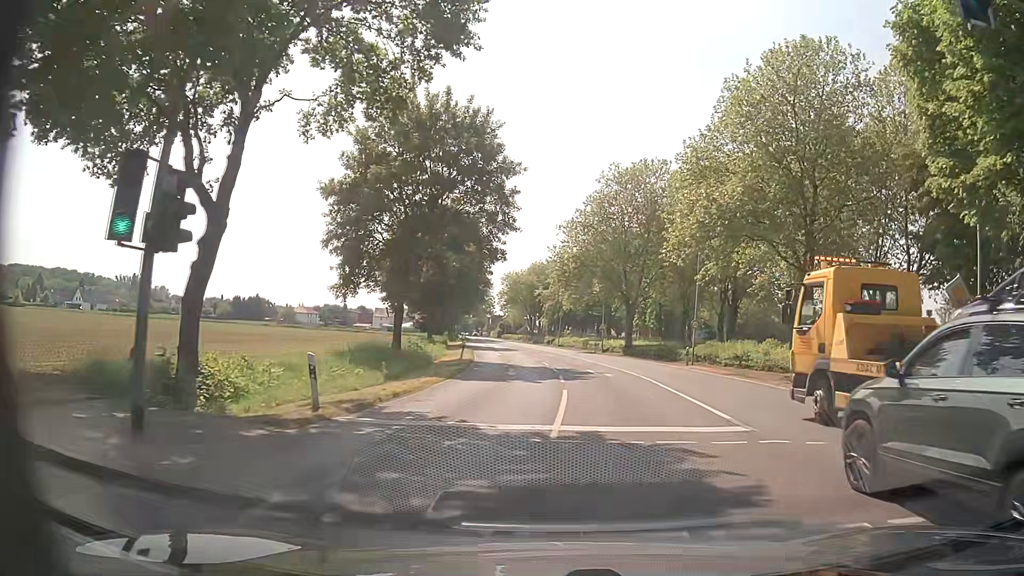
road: secondary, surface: asphalt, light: Day
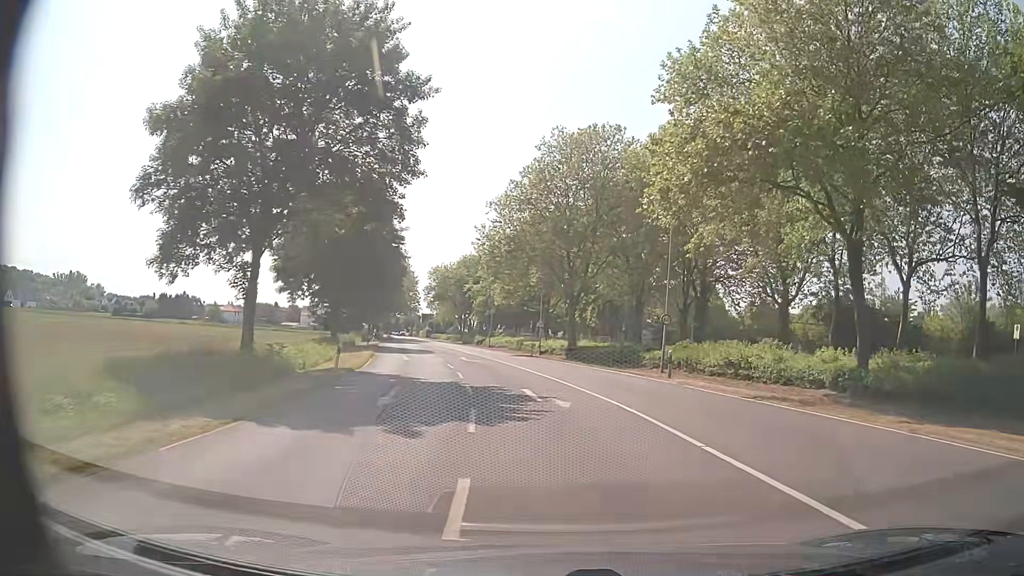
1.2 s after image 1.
(+0.4, +12.0) m; +5°
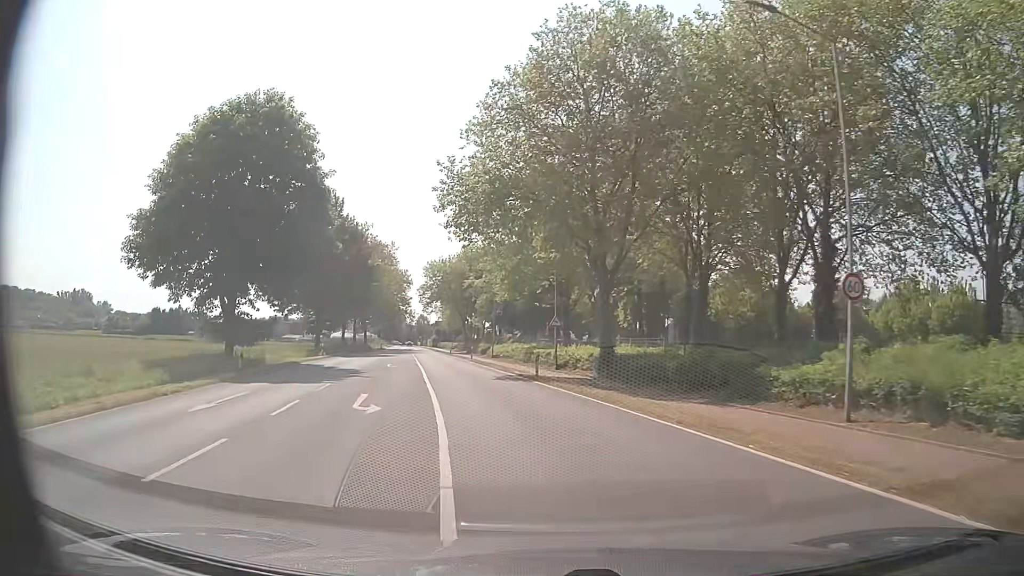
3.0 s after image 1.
(+0.7, +22.5) m; -1°
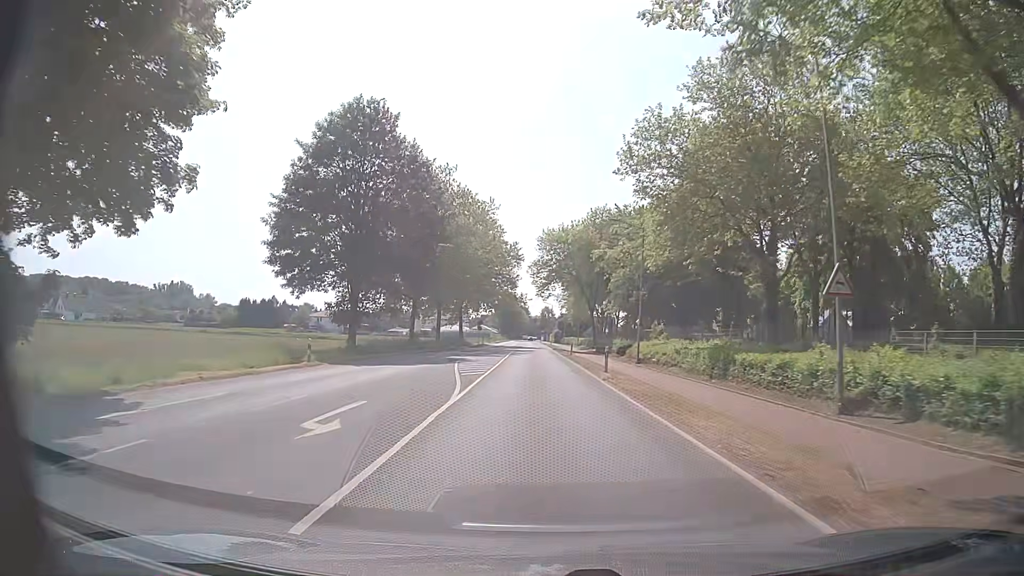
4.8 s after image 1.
(-3.0, +26.5) m; -12°
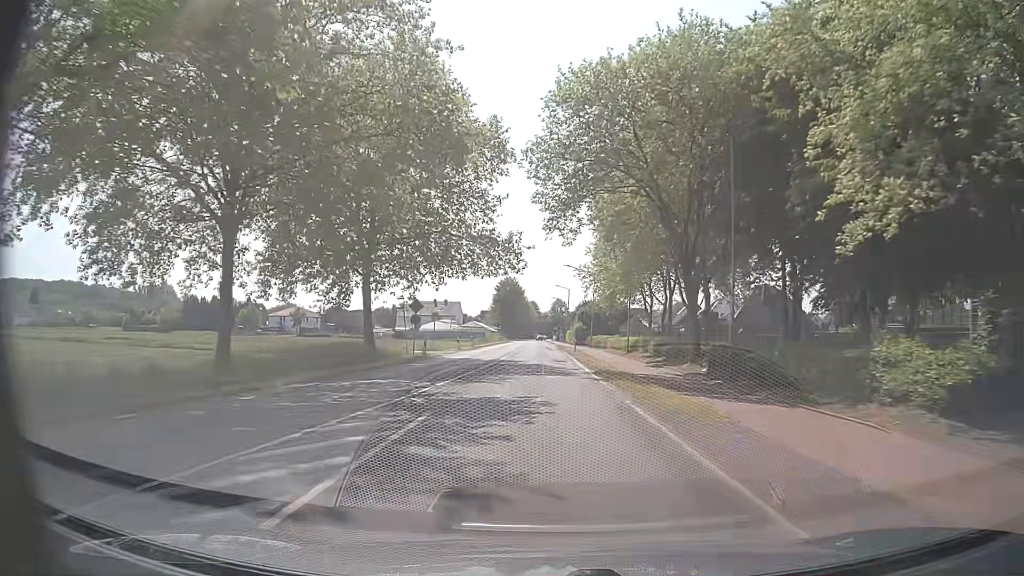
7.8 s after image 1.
(-0.5, +48.1) m; 0°
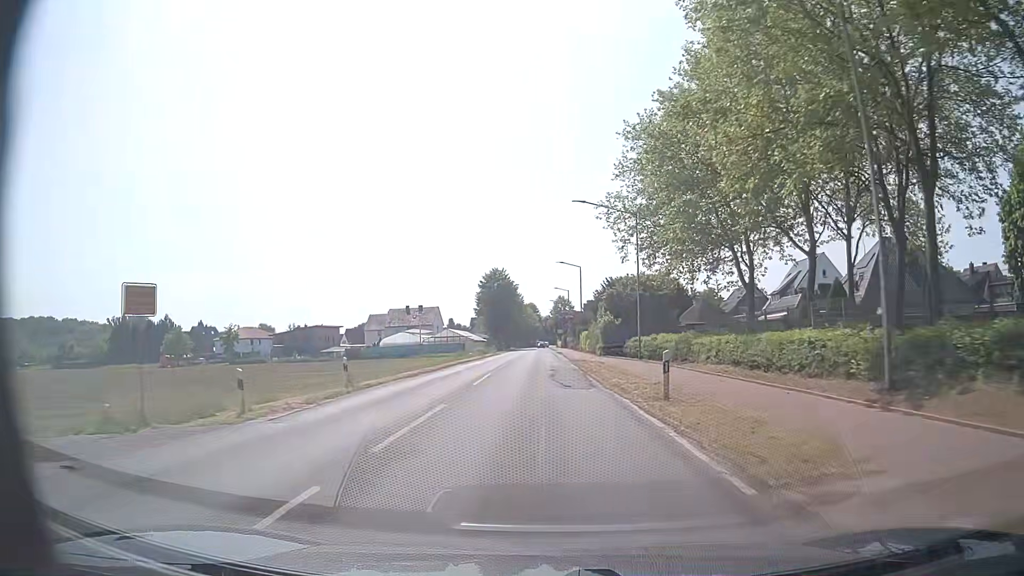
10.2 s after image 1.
(-0.2, +39.0) m; -1°
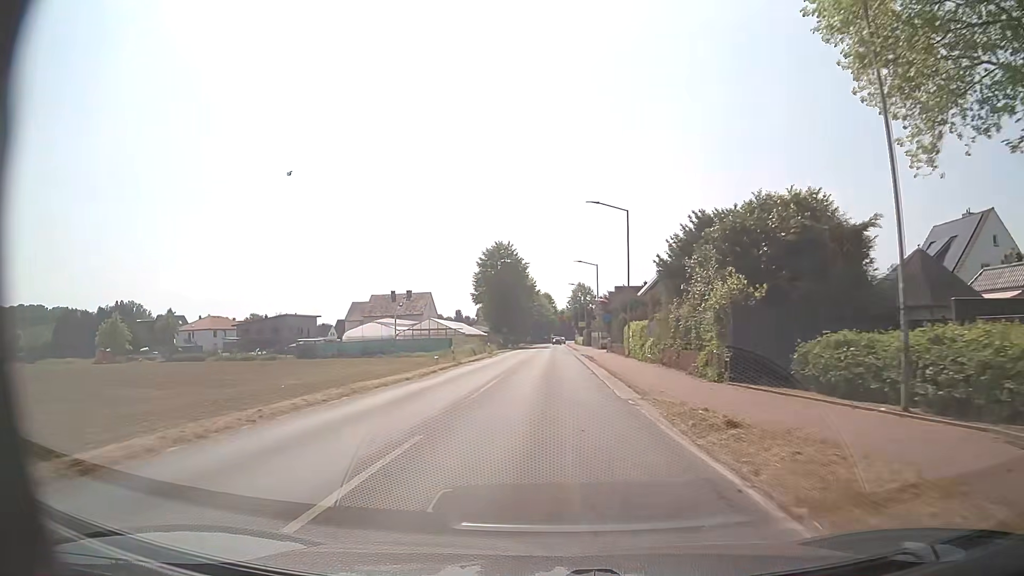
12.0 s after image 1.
(-0.3, +28.9) m; -1°
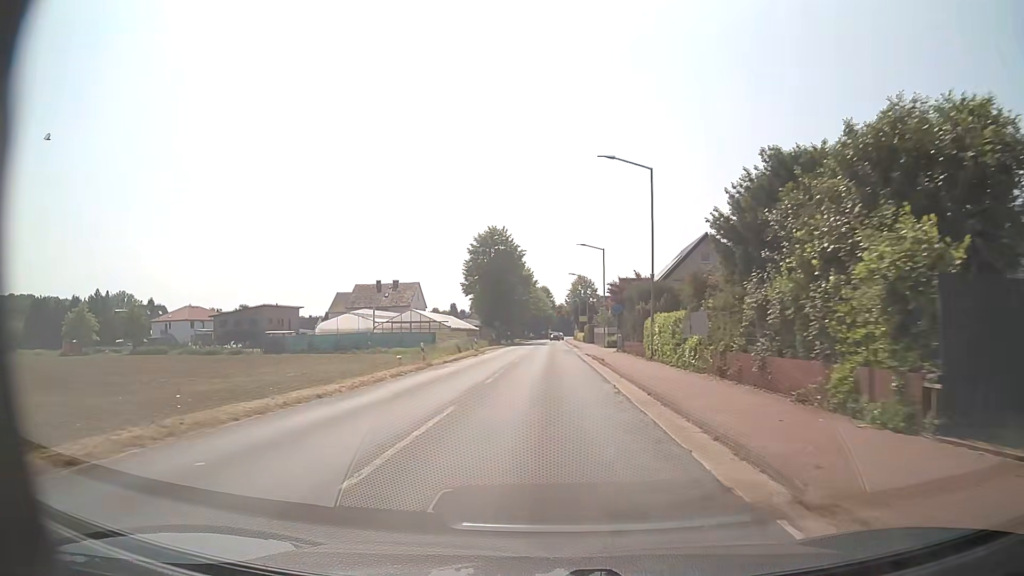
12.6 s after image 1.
(+0.1, +9.5) m; 0°
(0, +10) (0, +20) (0, +30) (0, +40) (+1, +50) (+1, +60) (+1, +70) (+1, +80) (+1, +90) (+2, +100) m
